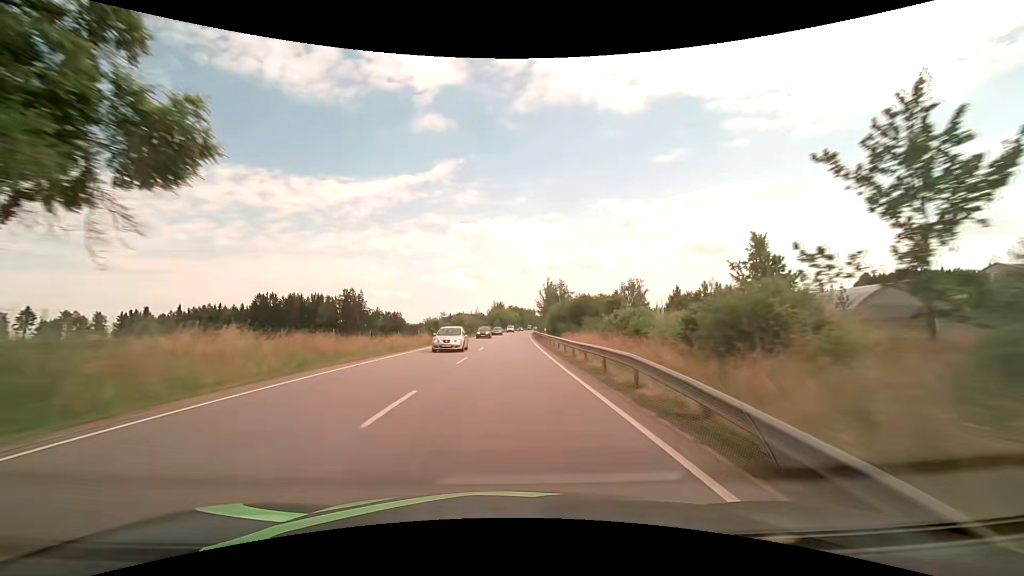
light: Day
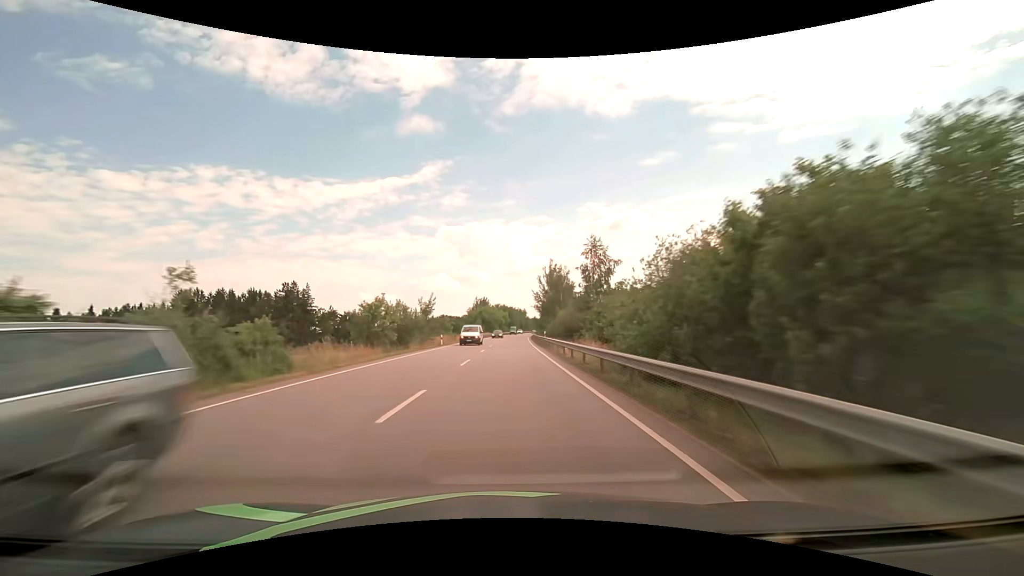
(+0.6, +47.4) m; +1°
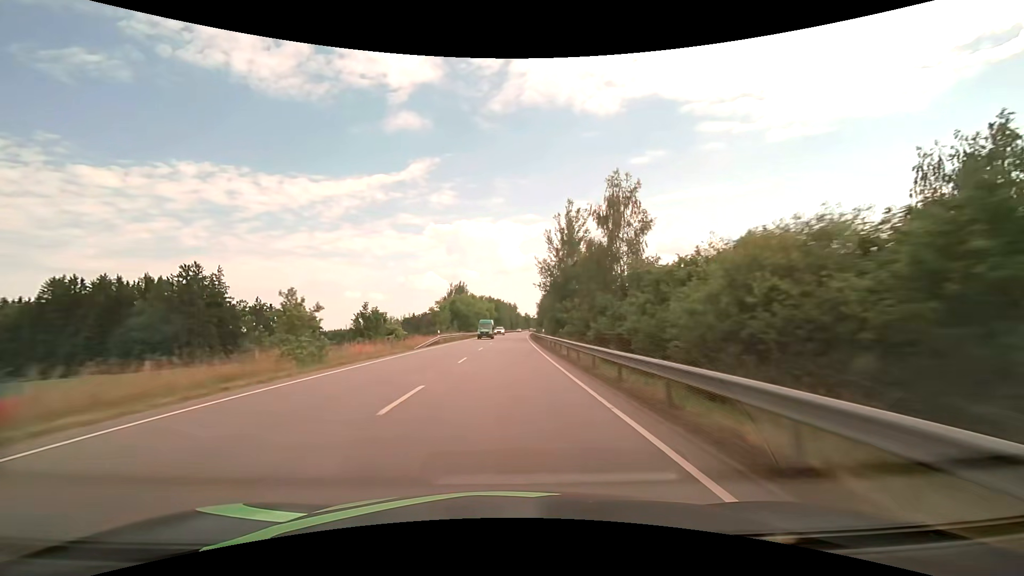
(+0.6, +47.3) m; +1°
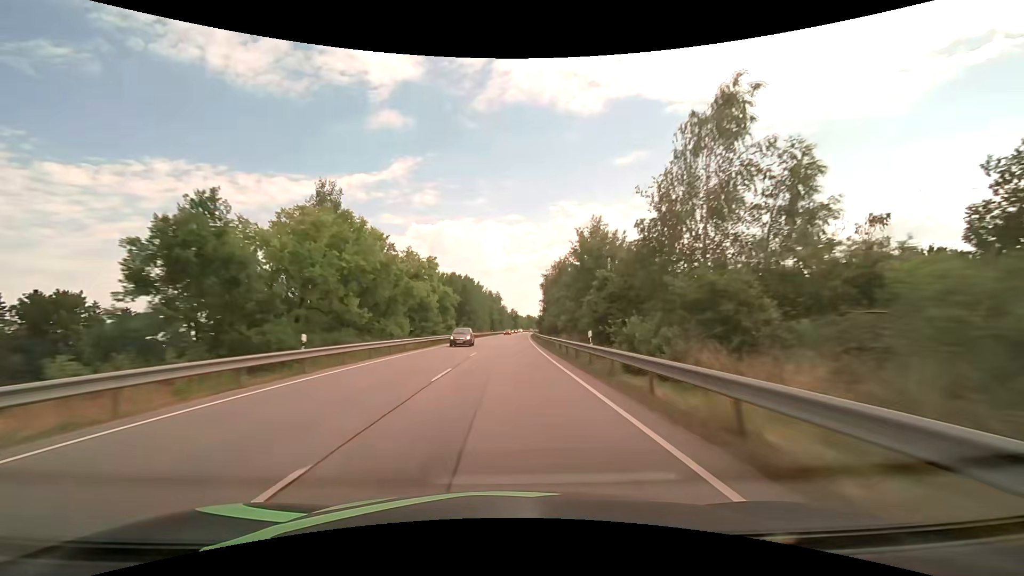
(+1.3, +78.9) m; +2°
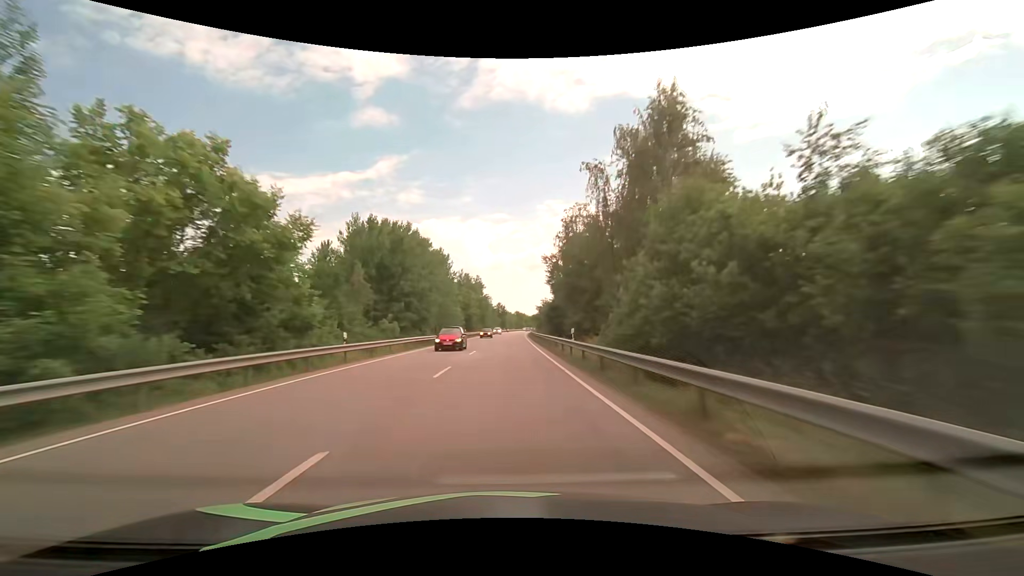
(+0.7, +47.3) m; +2°
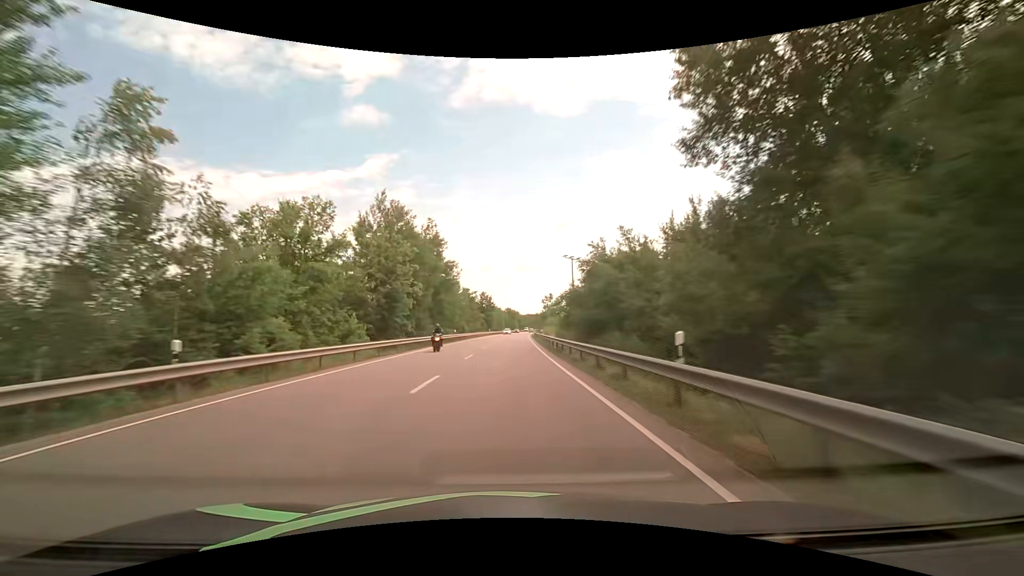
(+0.5, +63.2) m; +1°
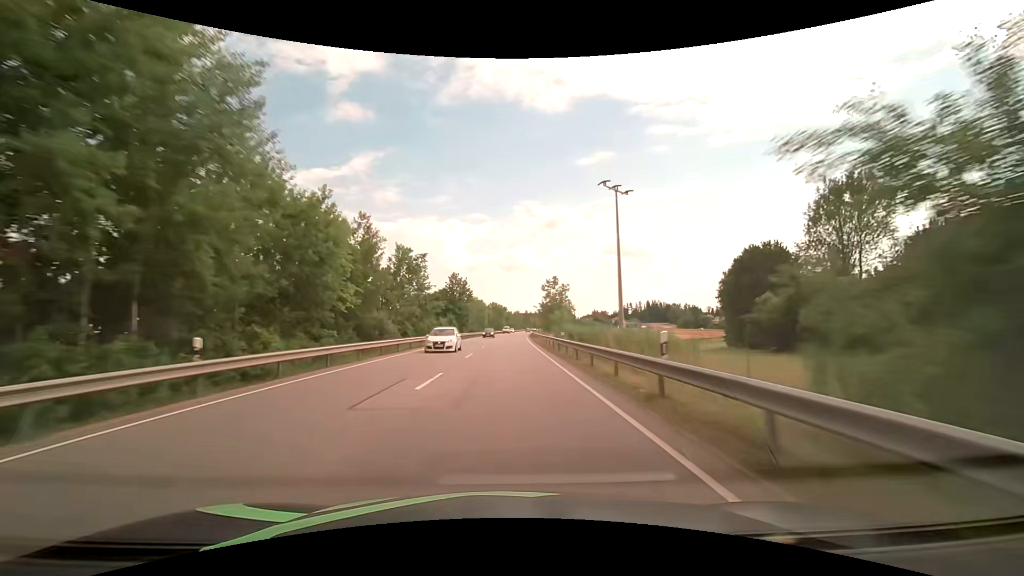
(+0.7, +47.4) m; +2°
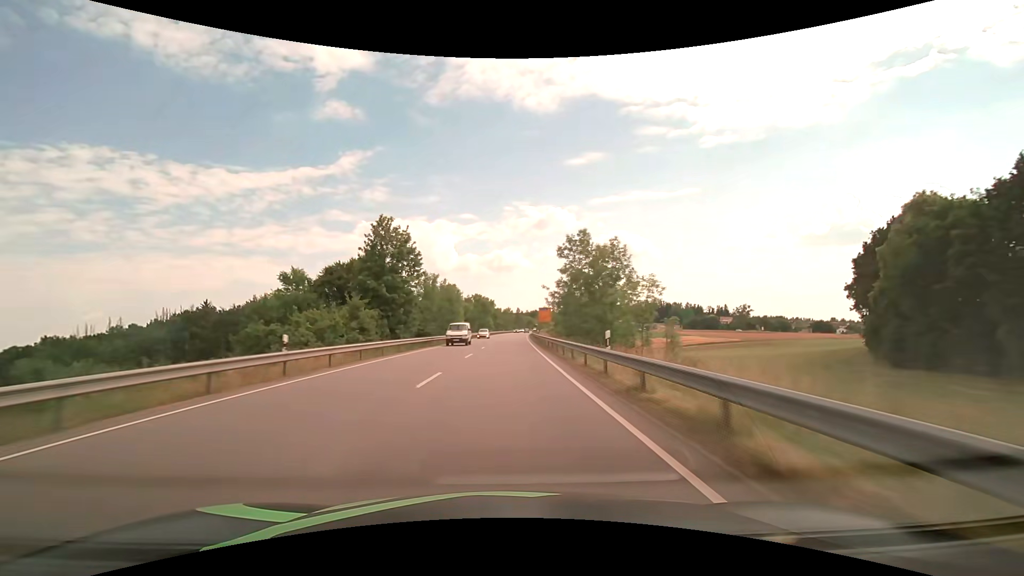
(+0.4, +47.4) m; +1°
